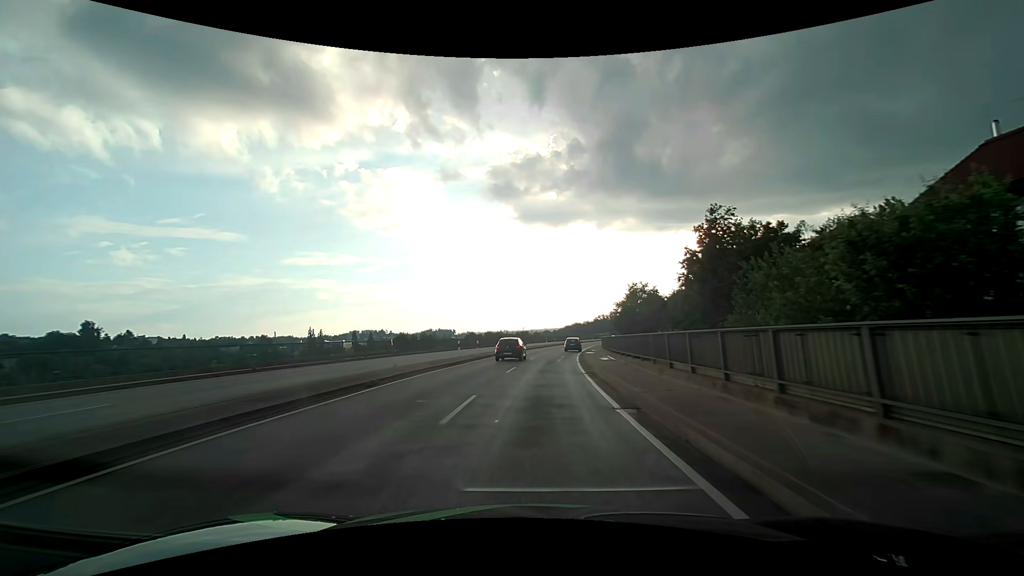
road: primary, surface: asphalt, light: Day
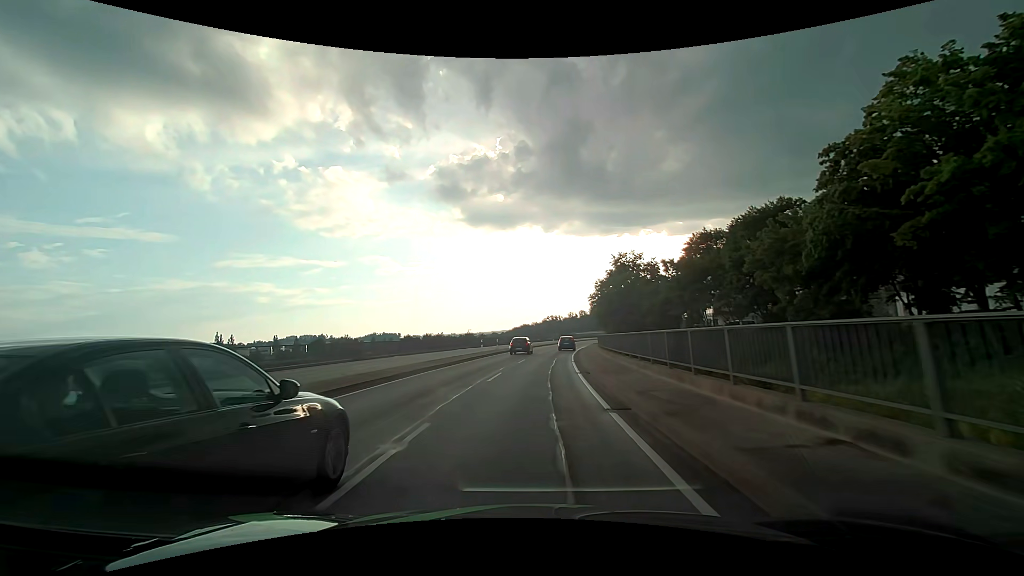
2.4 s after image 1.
(+2.1, +39.9) m; +6°
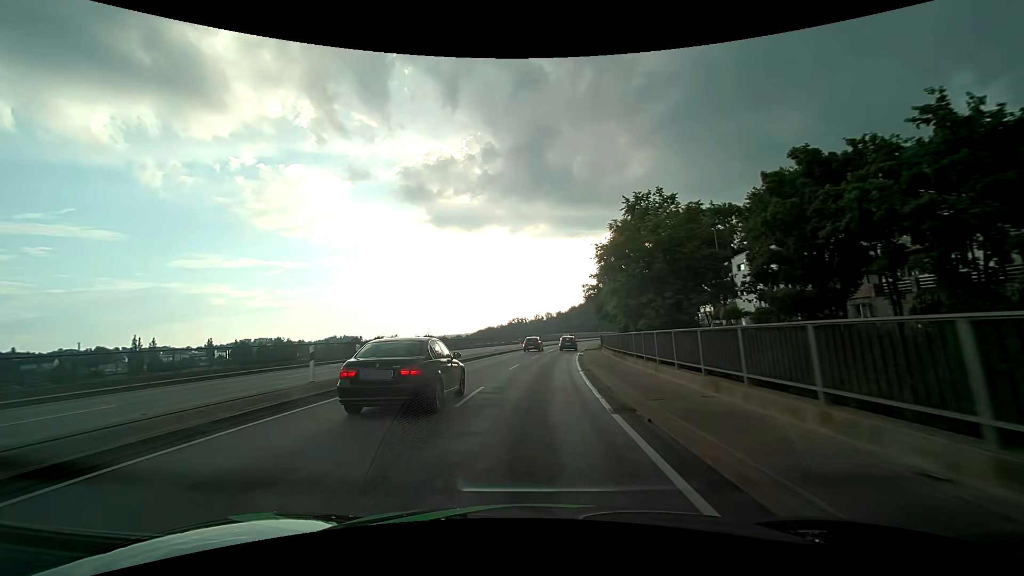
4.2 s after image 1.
(+0.9, +30.1) m; +4°
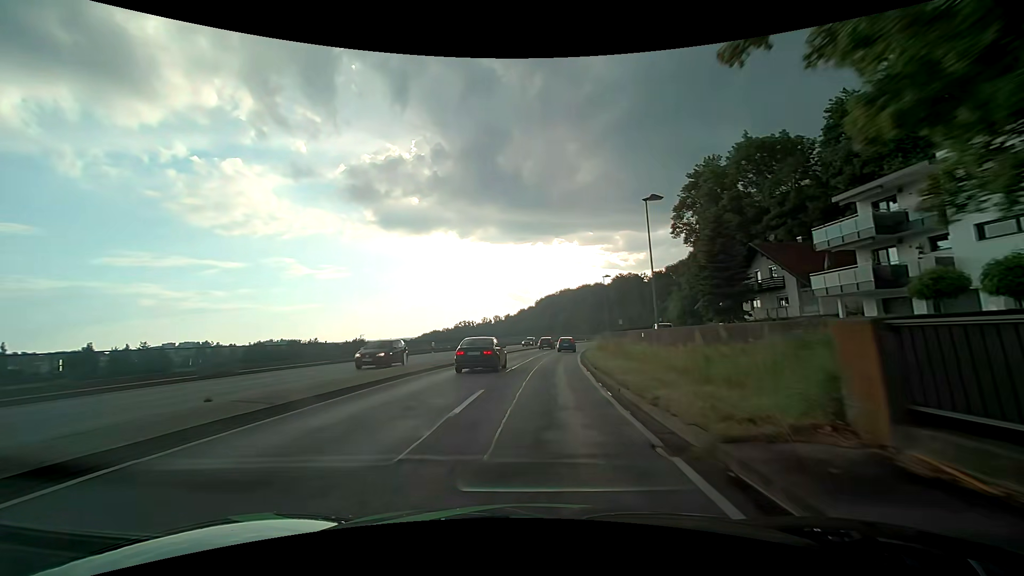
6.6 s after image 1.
(+1.9, +39.9) m; +6°
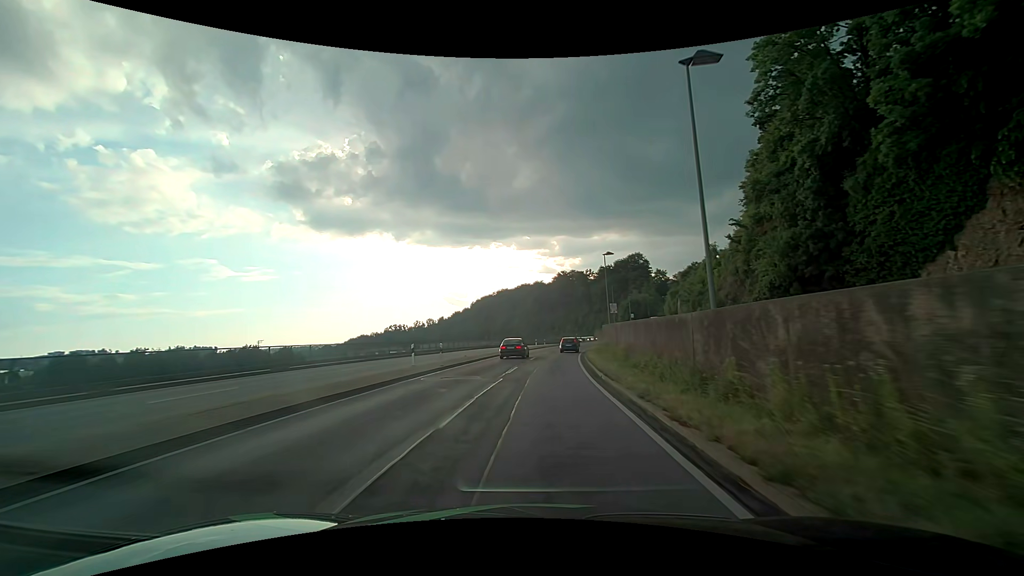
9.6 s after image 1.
(+3.0, +49.0) m; +7°
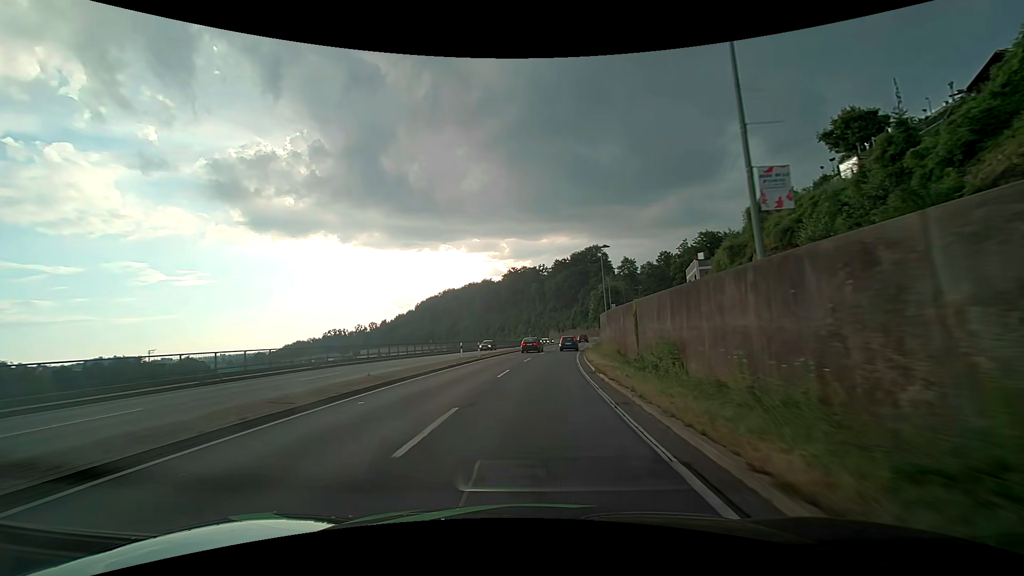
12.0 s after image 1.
(+1.9, +38.9) m; +5°
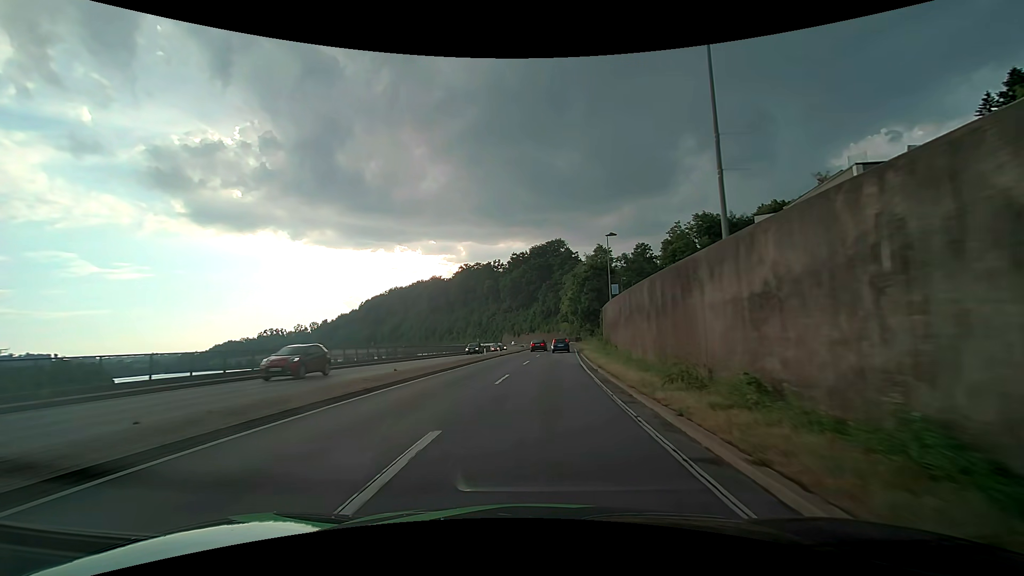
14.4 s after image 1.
(+1.8, +38.9) m; +5°
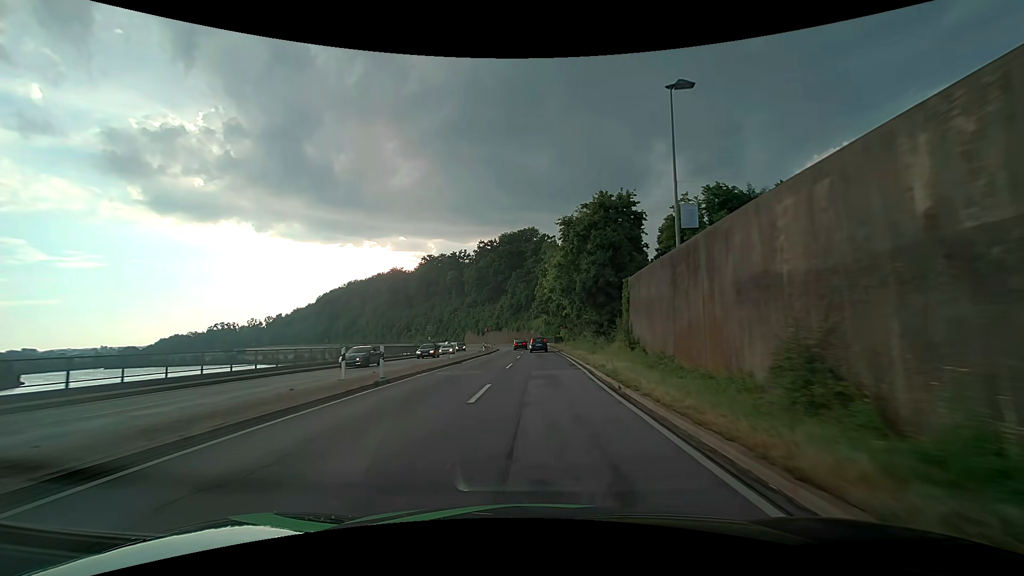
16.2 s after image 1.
(+1.1, +29.4) m; +4°
(0, +10) (0, +20) (0, +30) (0, +40) (0, +50) (0, +60) (0, +70) (-1, +80) (-2, +90) (-3, +100) m
